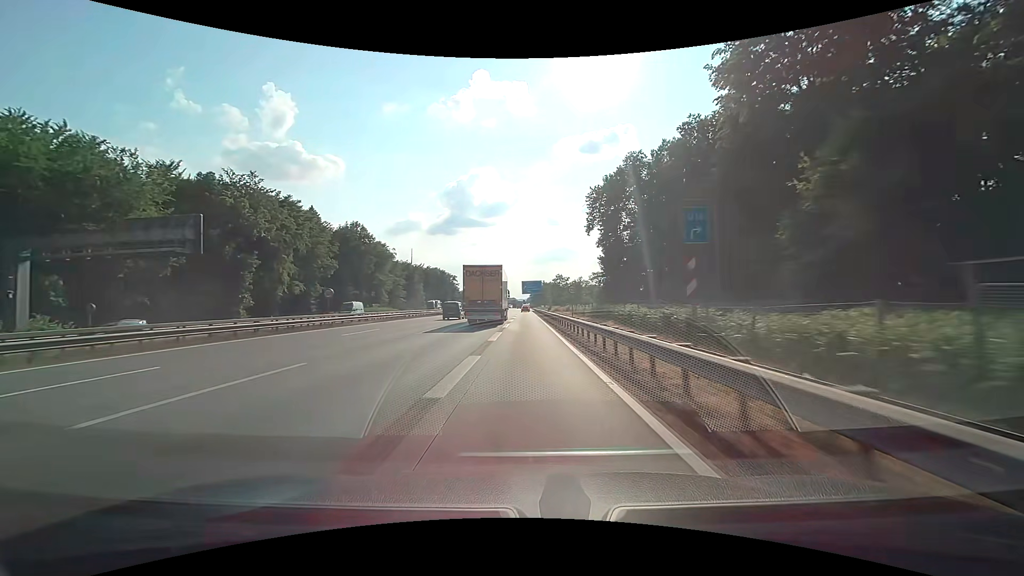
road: motorway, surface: concrete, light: Day
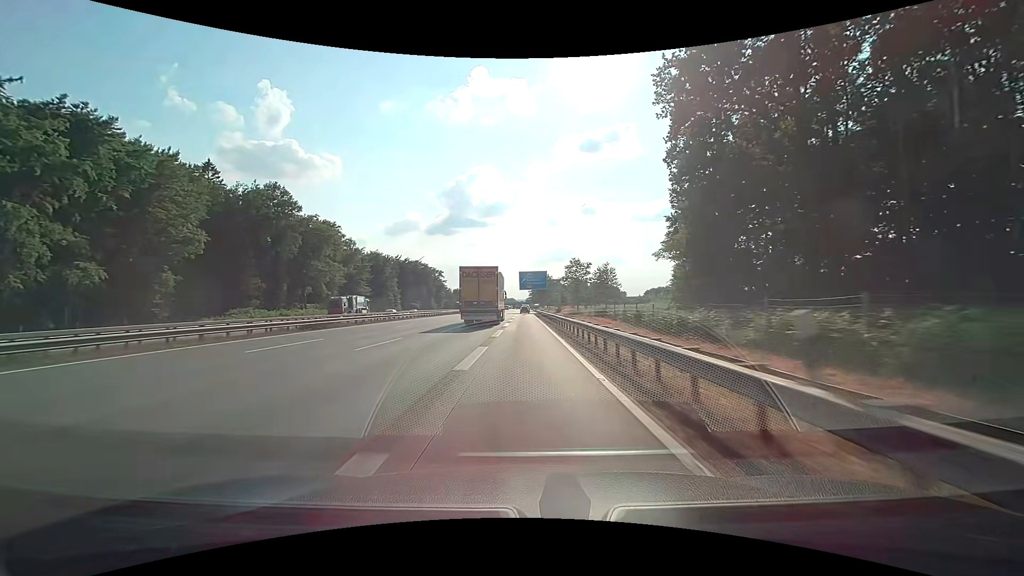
(0.0, +44.6) m; 0°
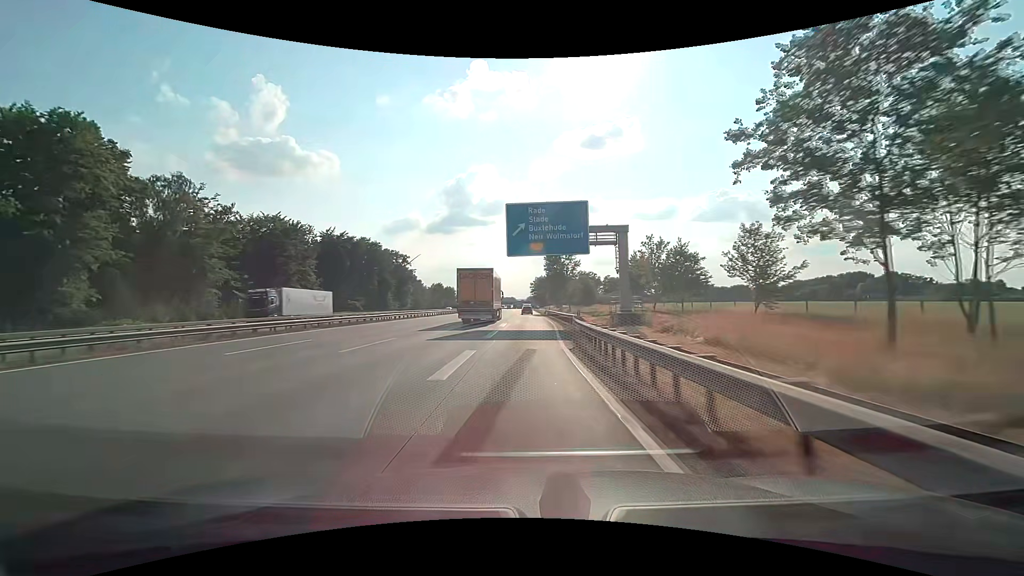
(+0.1, +73.4) m; 0°
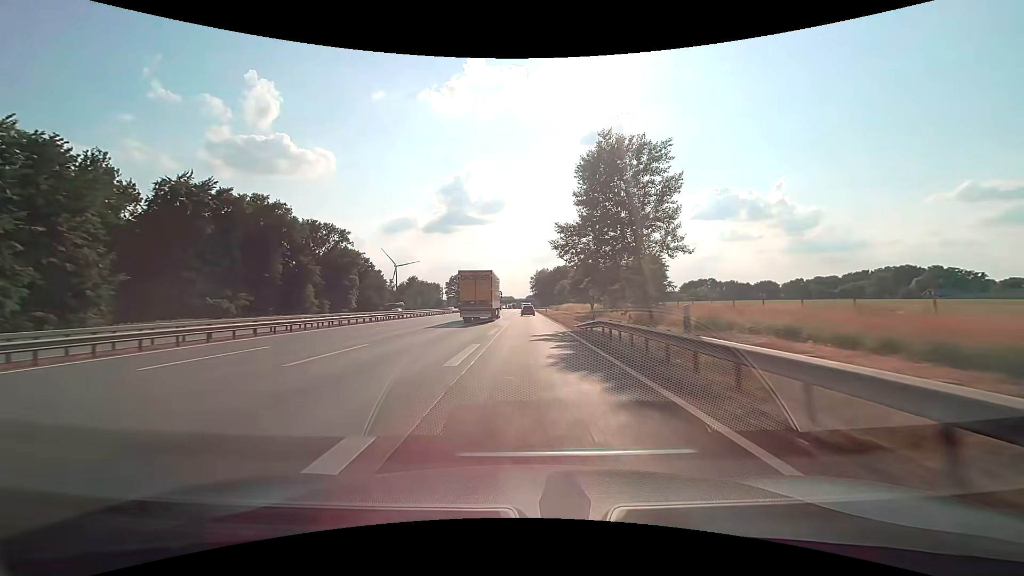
(0.0, +57.9) m; 0°
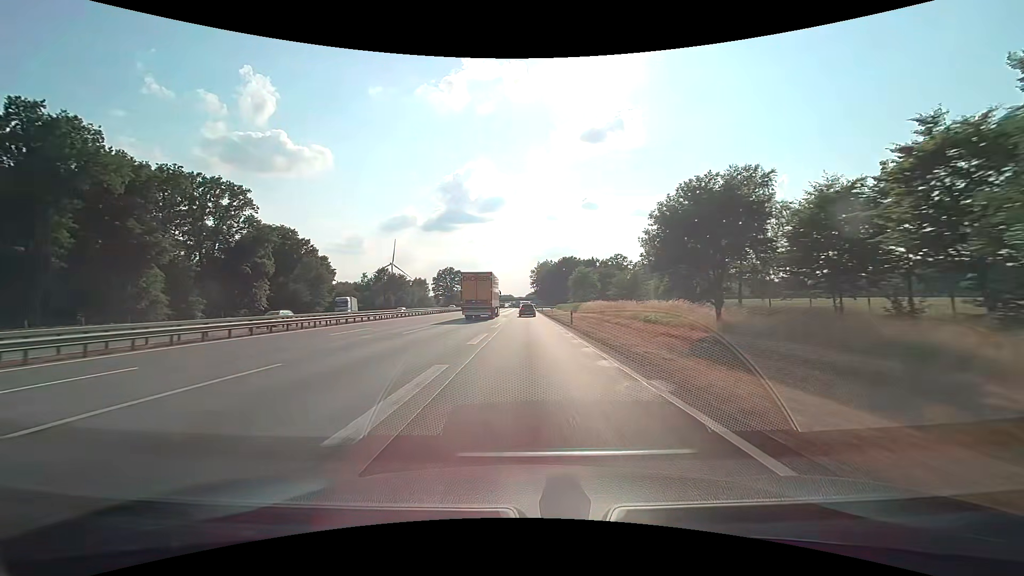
(0.0, +42.0) m; 0°
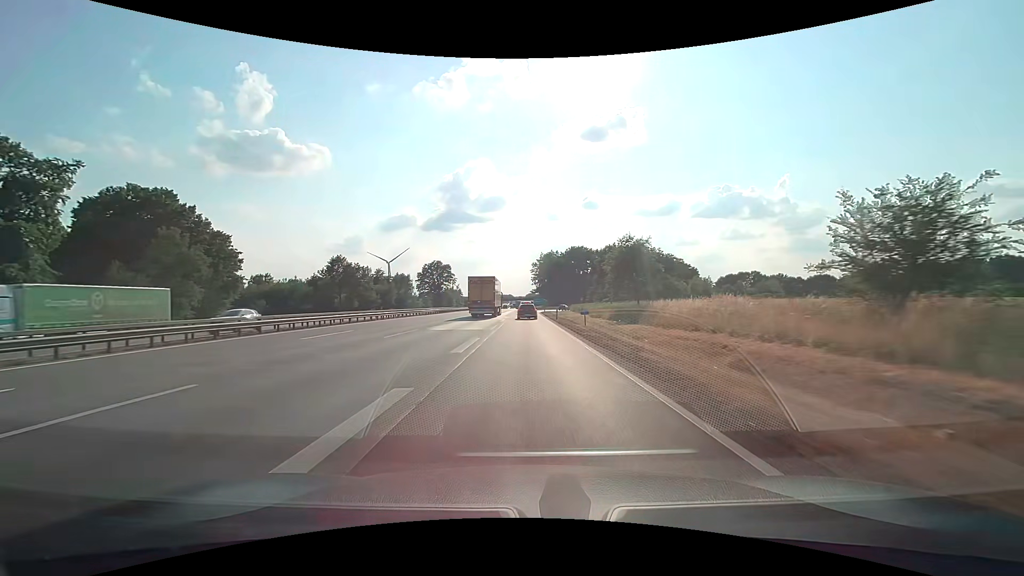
(0.0, +38.8) m; 0°
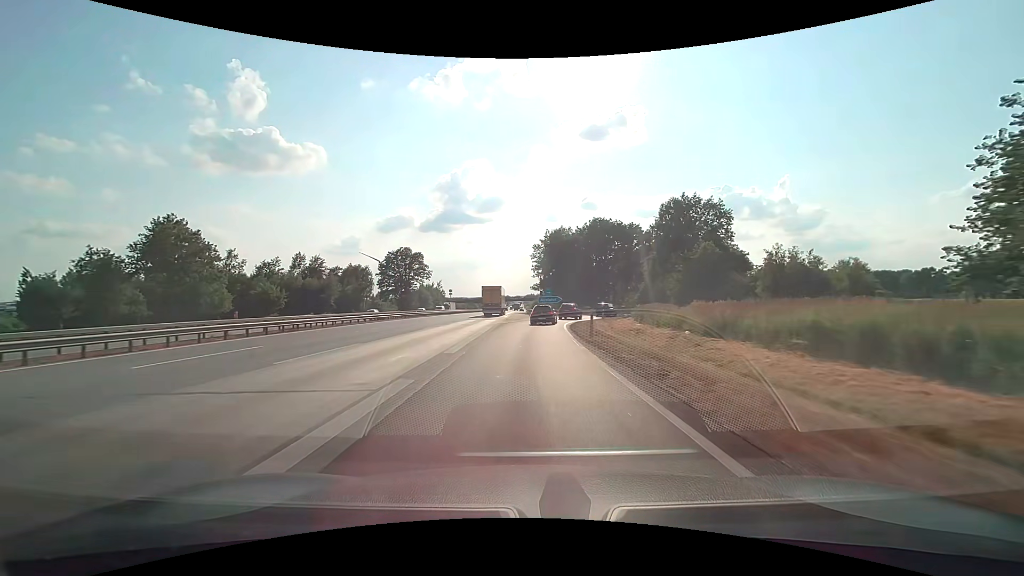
(+0.2, +58.6) m; 0°
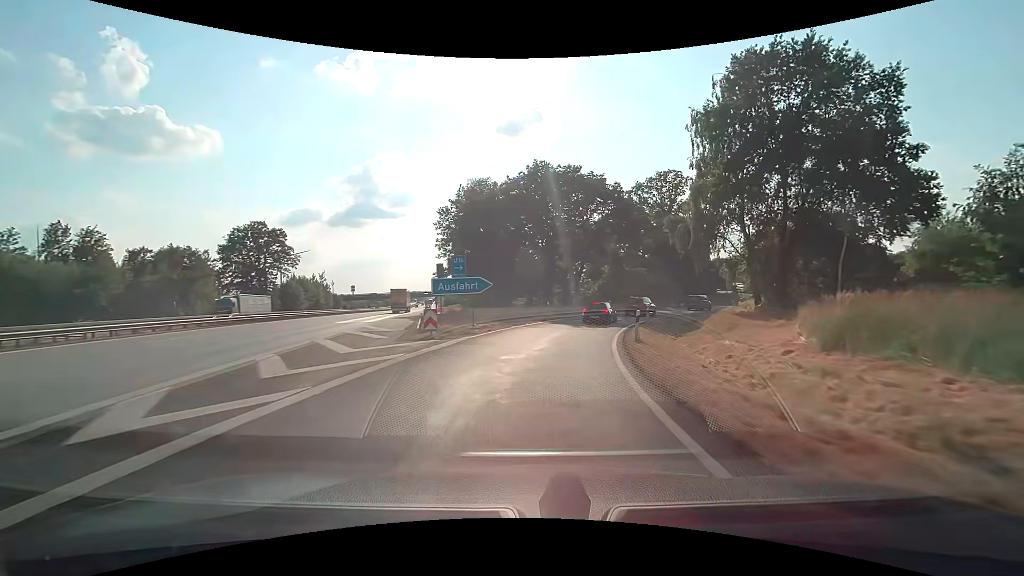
(+1.8, +43.1) m; +9°
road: motorway_link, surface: asphalt
(0, +10) (+2, +20) (+4, +30) (+7, +39) (+12, +48) (+17, +57) (+22, +65) (+28, +73) (+34, +81) (+40, +89) m
